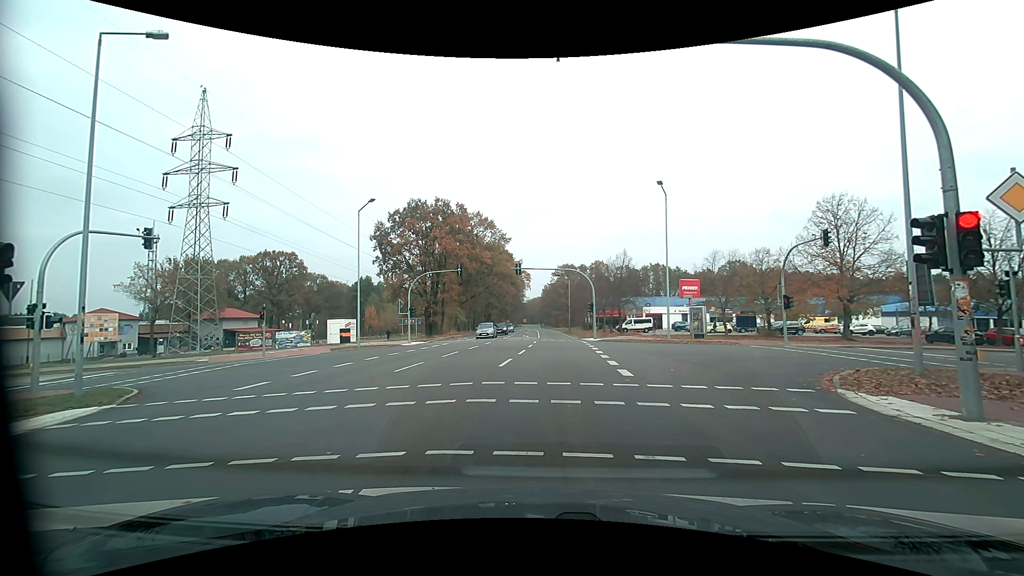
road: primary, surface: asphalt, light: Day
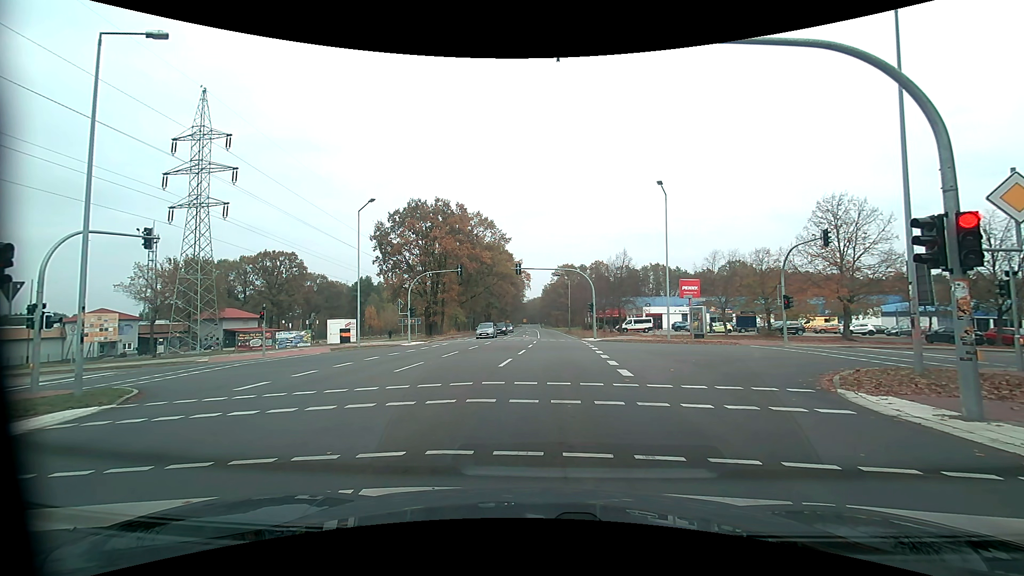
(0.0, 0.0) m; 0°
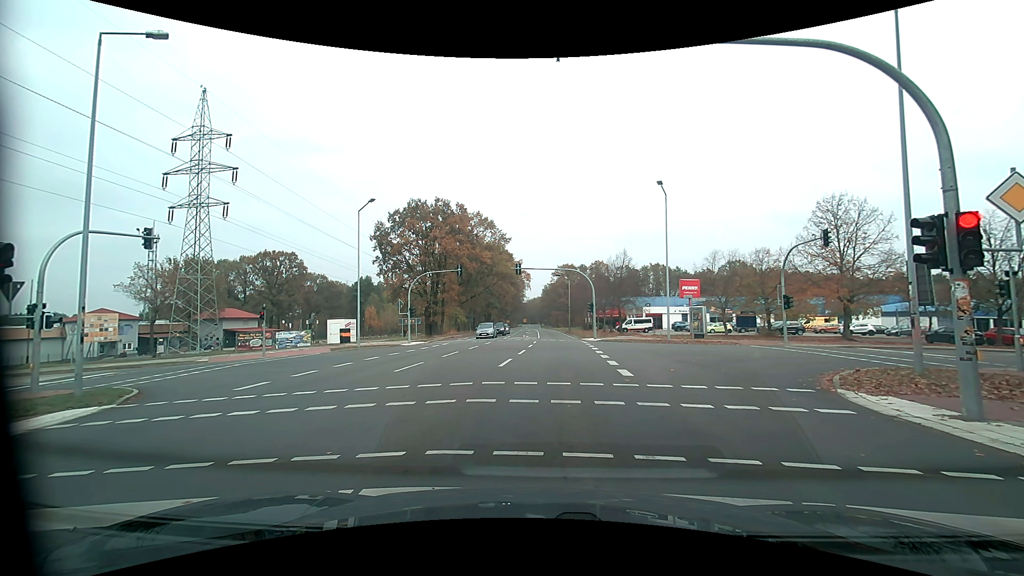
(0.0, 0.0) m; 0°
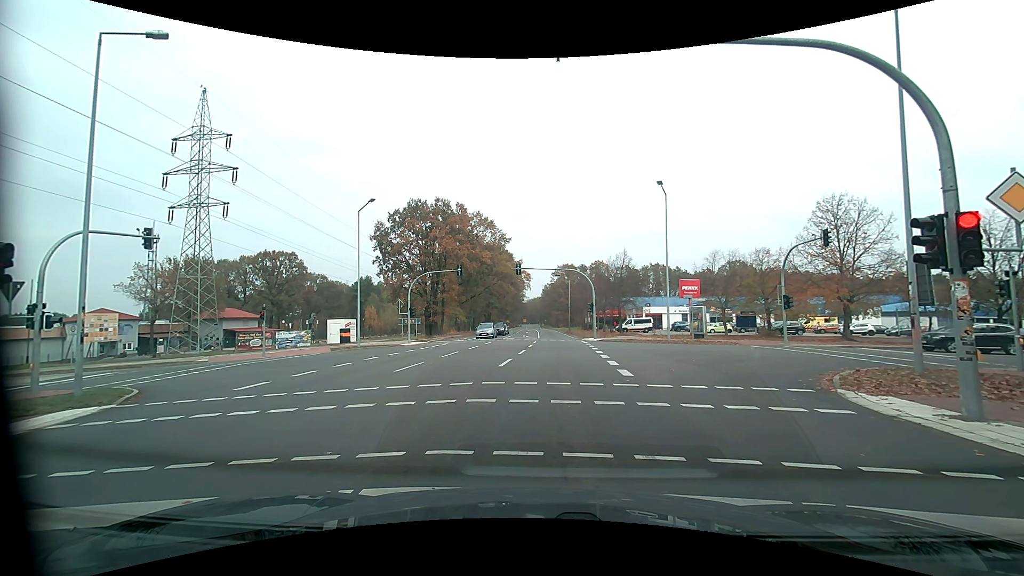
(0.0, 0.0) m; 0°
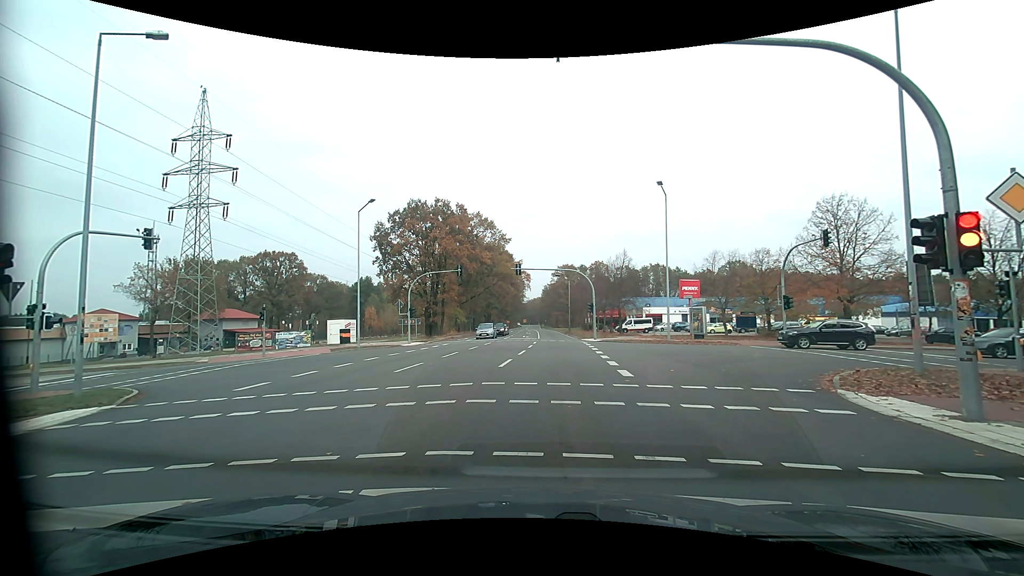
(0.0, 0.0) m; 0°
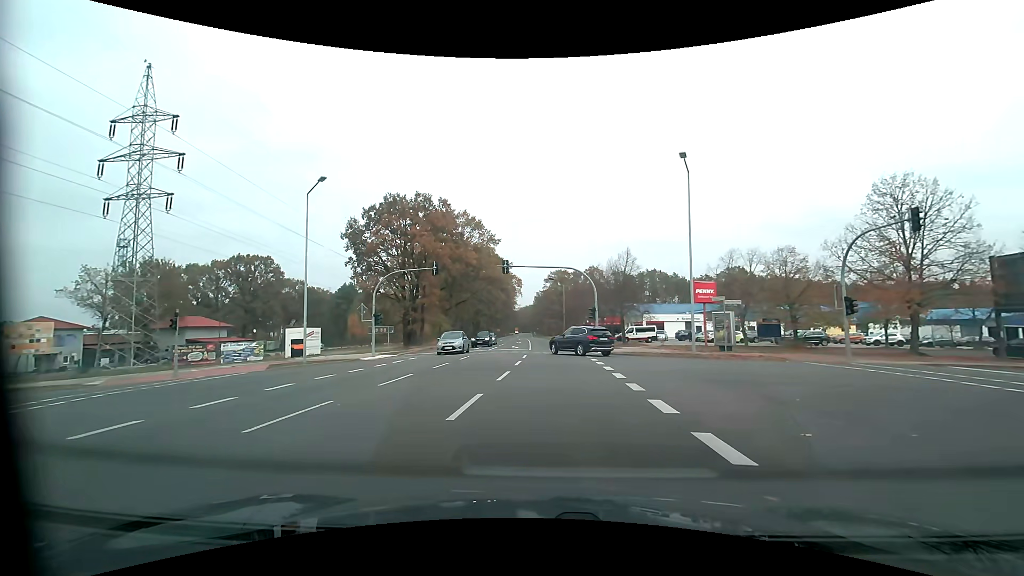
(-0.1, +8.1) m; -1°
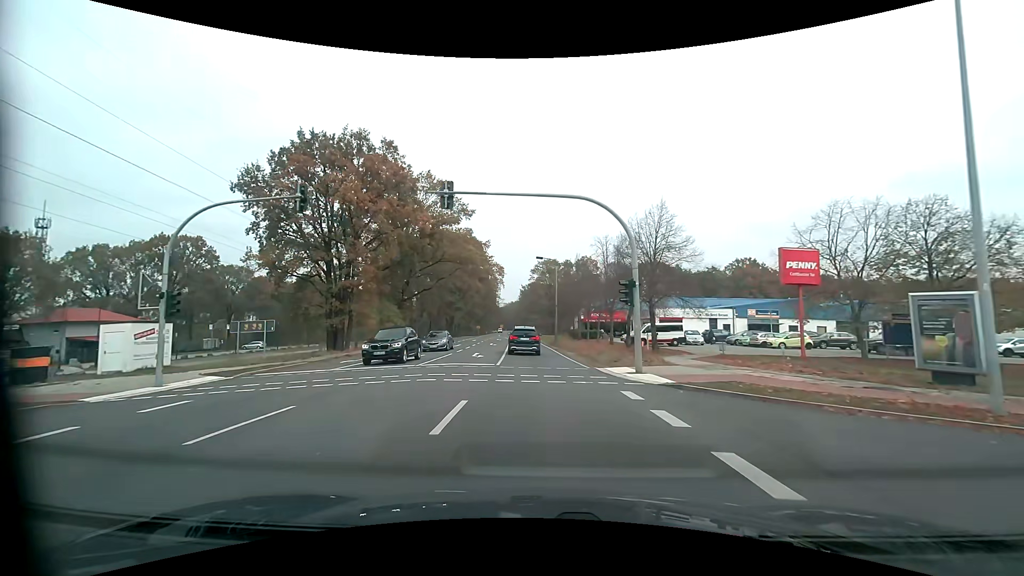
(+0.3, +19.8) m; +2°
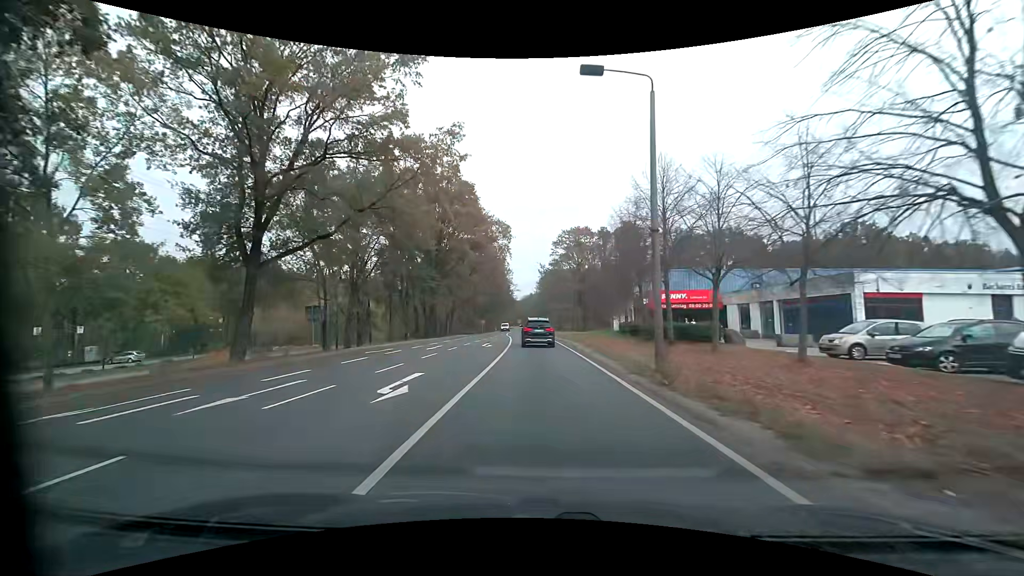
(-1.0, +37.9) m; -3°
(0, +10) (0, +20) (0, +30) (-1, +40) (-1, +50) (-2, +60) (-3, +70) (-3, +80) (-3, +90) (-3, +100) m
